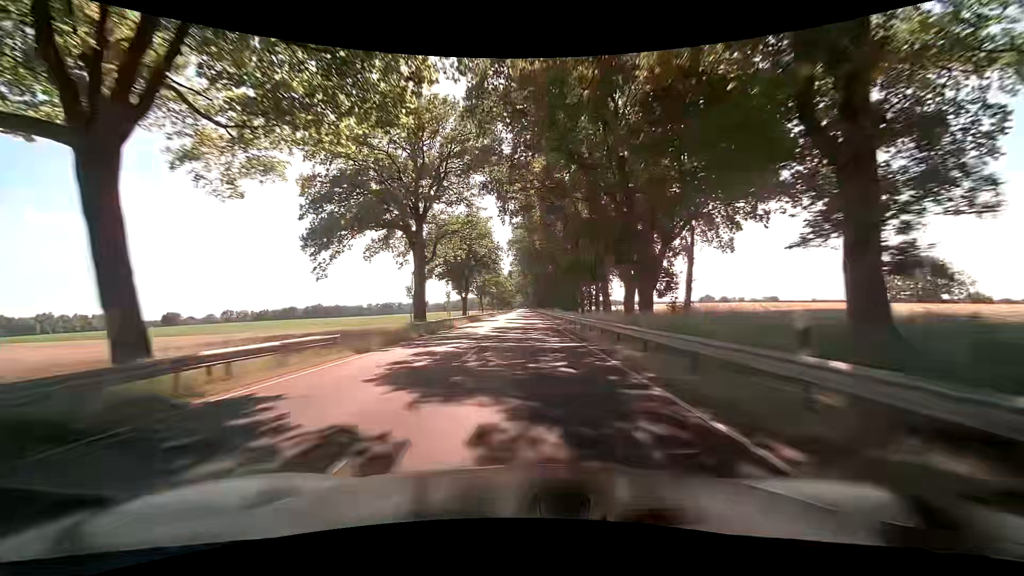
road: primary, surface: asphalt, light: Day
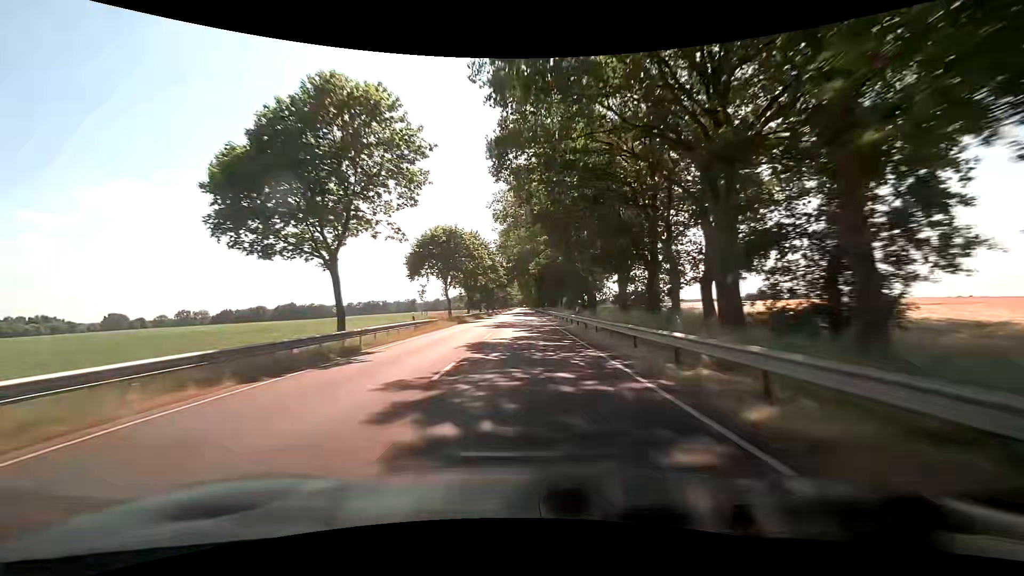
(+0.3, +75.7) m; 0°
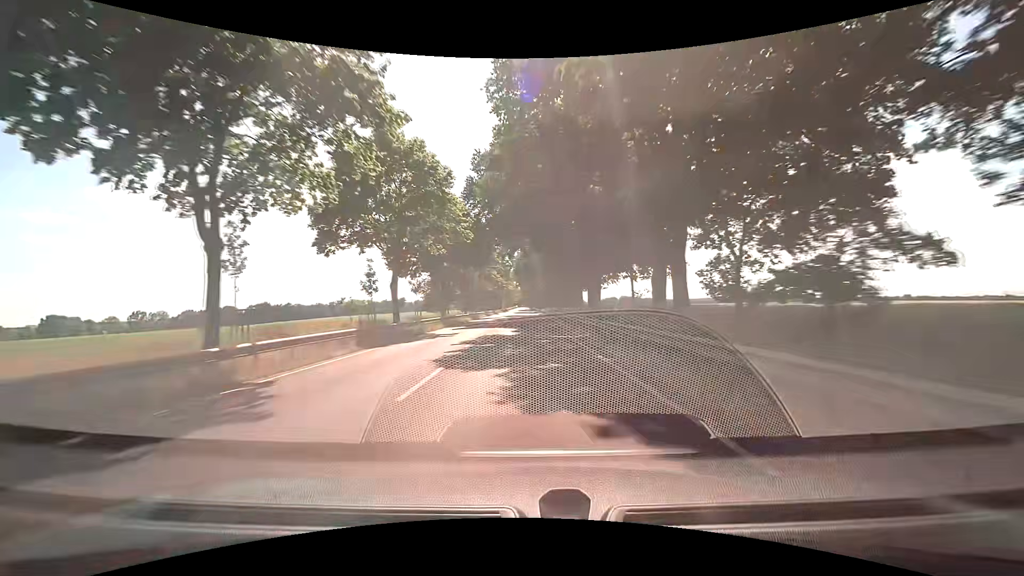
(+0.3, +62.0) m; 0°
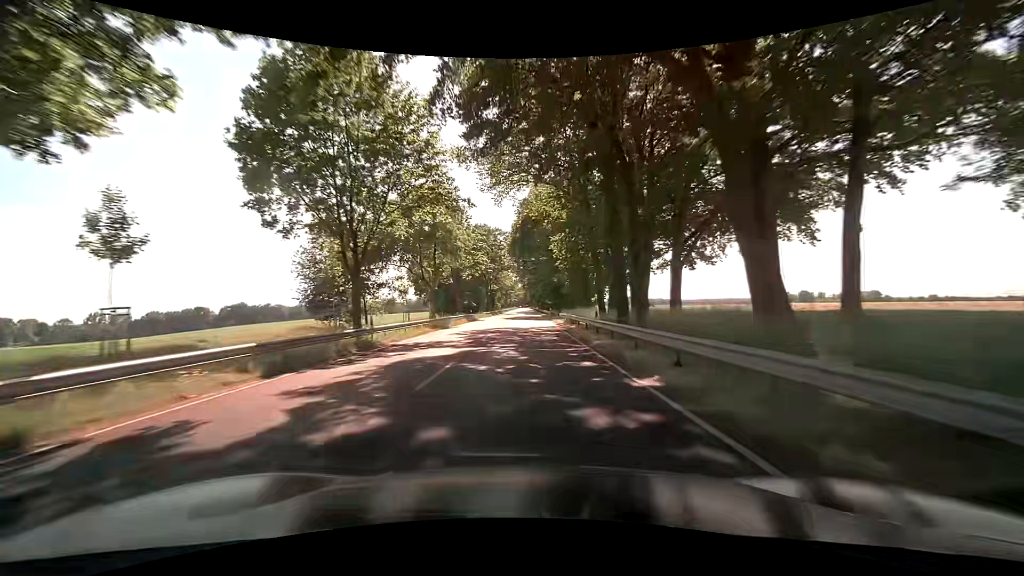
(-0.1, +46.9) m; 0°
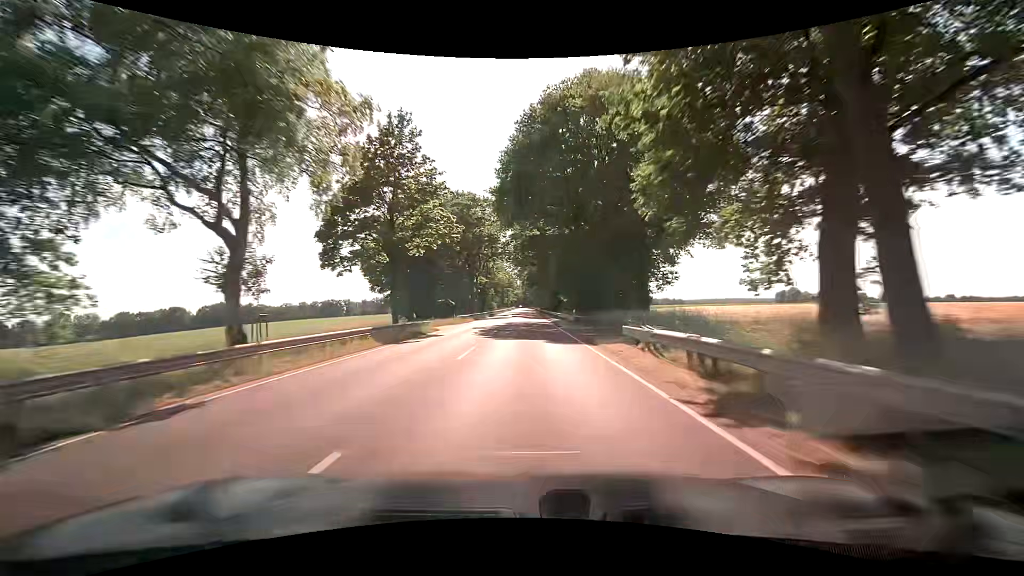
(-0.2, +31.4) m; 0°
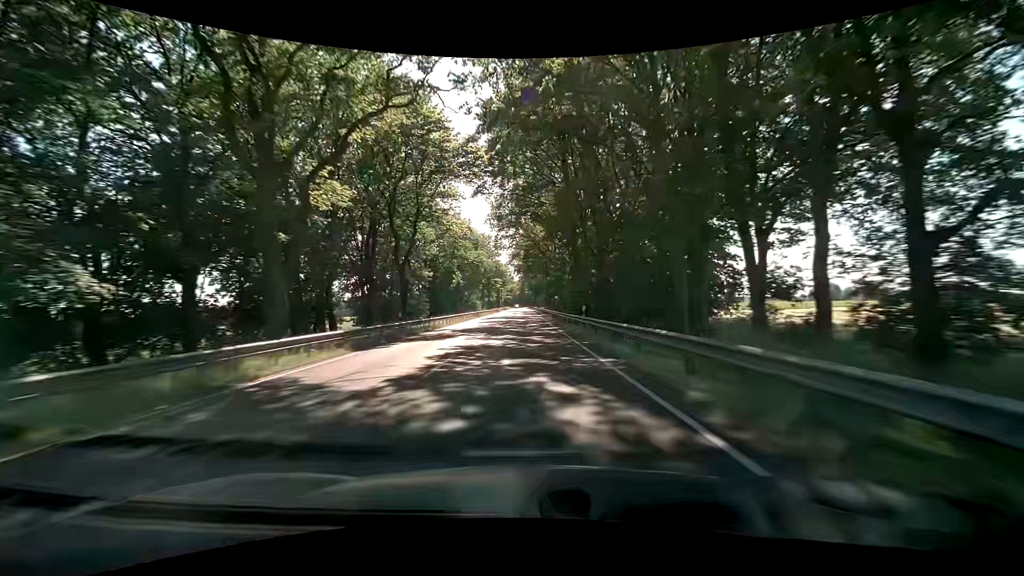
(+0.3, +63.1) m; 0°
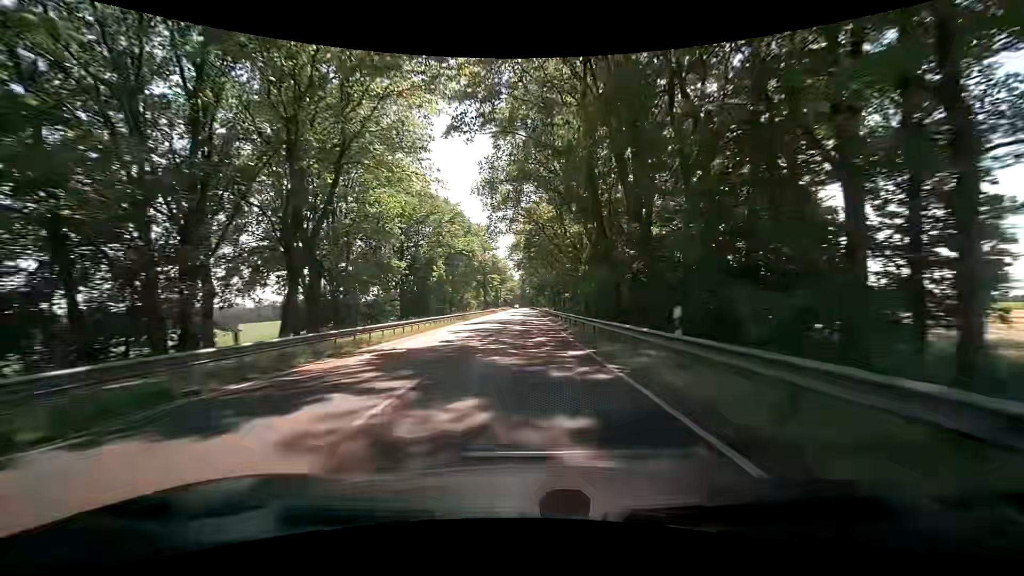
(0.0, +15.8) m; 0°
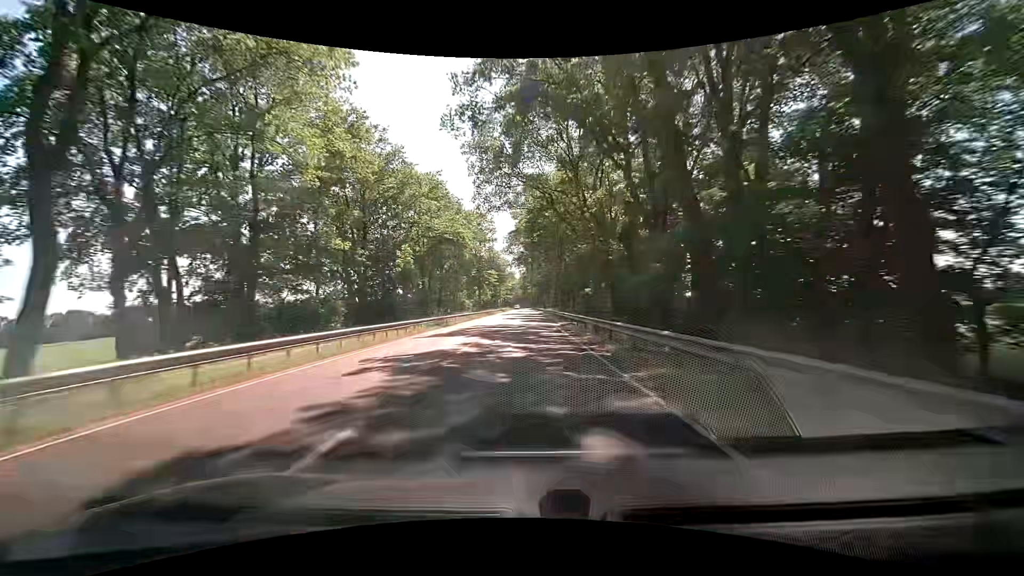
(-0.1, +15.8) m; 0°
(0, +10) (0, +20) (0, +30) (0, +40) (0, +50) (0, +60) (0, +70) (0, +80) (0, +90) (0, +100) m
